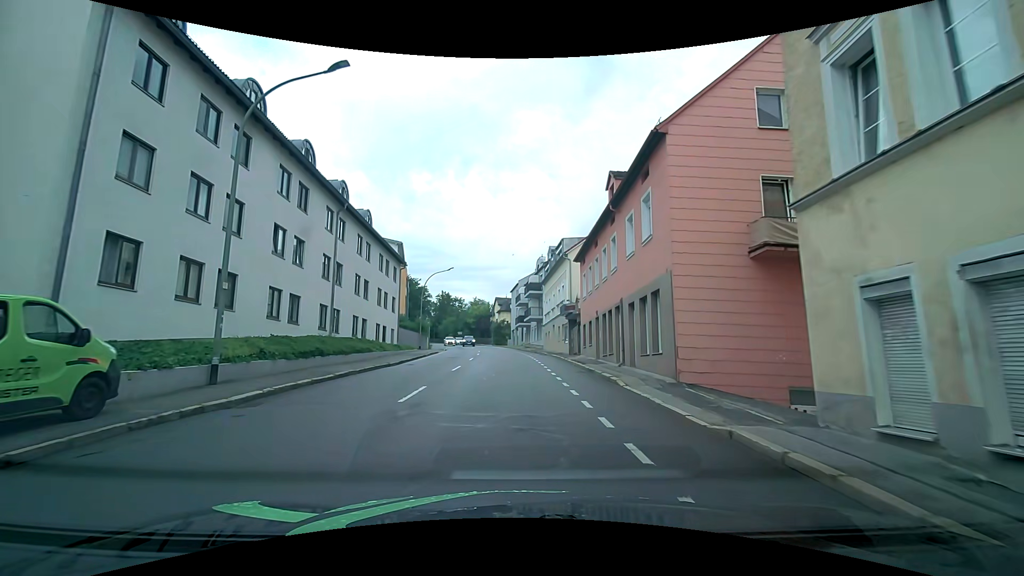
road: tertiary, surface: asphalt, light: Day
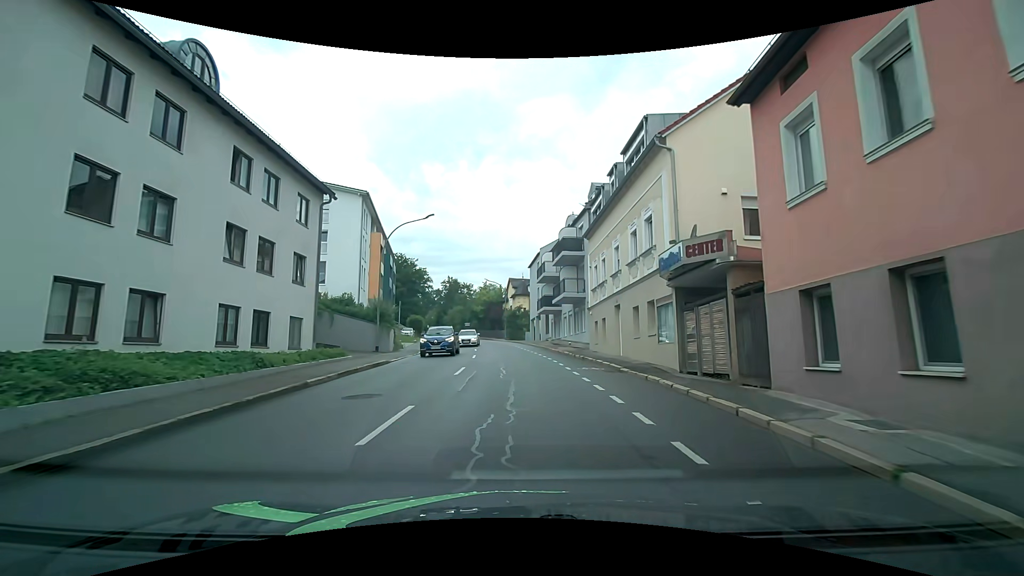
(-0.6, +22.4) m; -2°
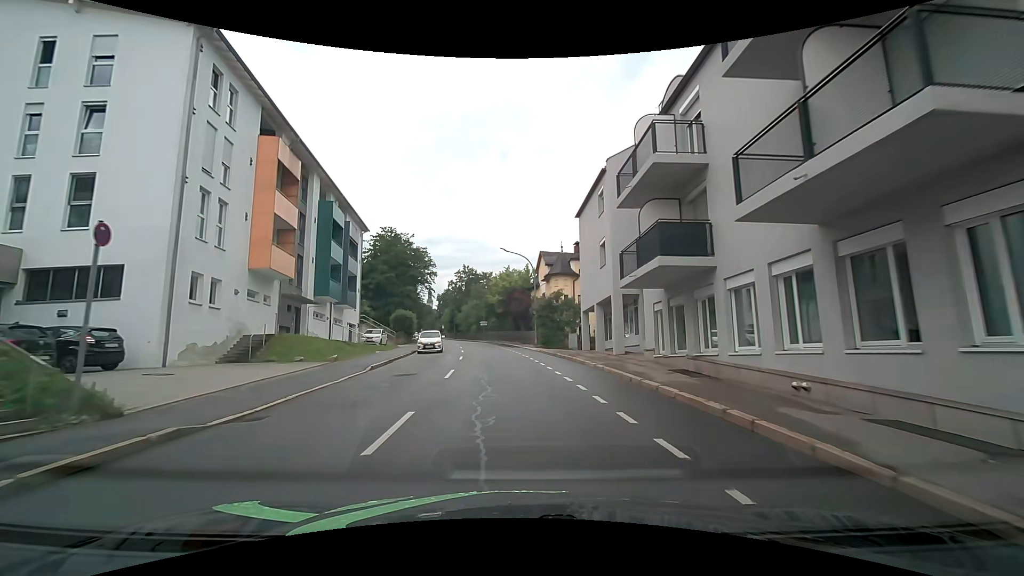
(-0.5, +27.7) m; -3°
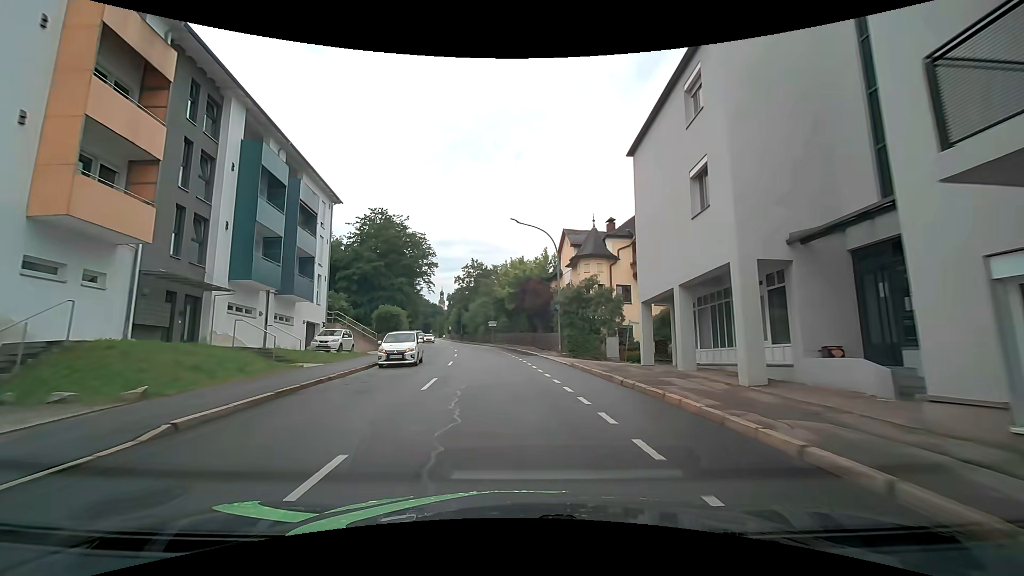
(-0.2, +12.3) m; -2°
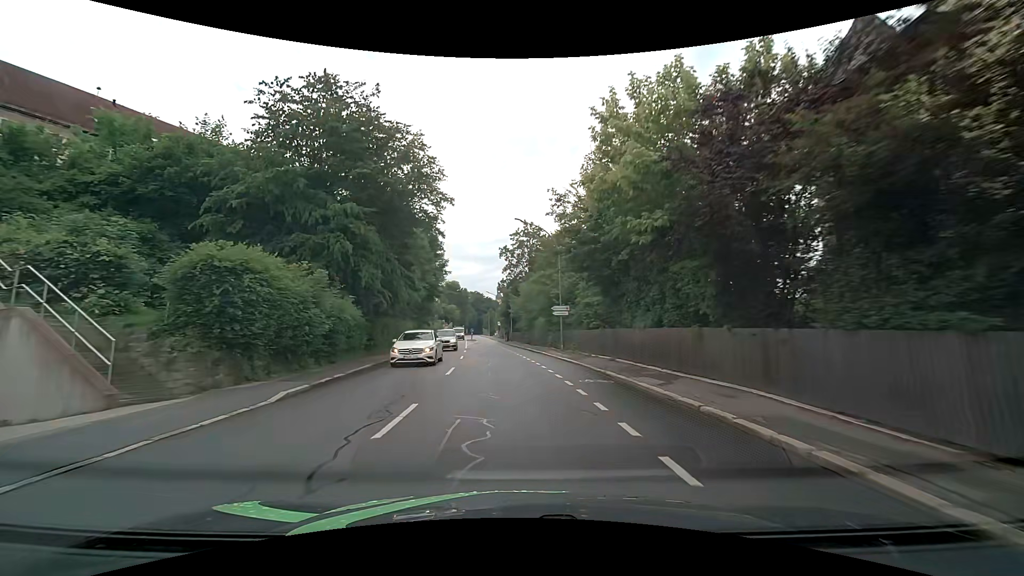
(-2.0, +32.8) m; -7°
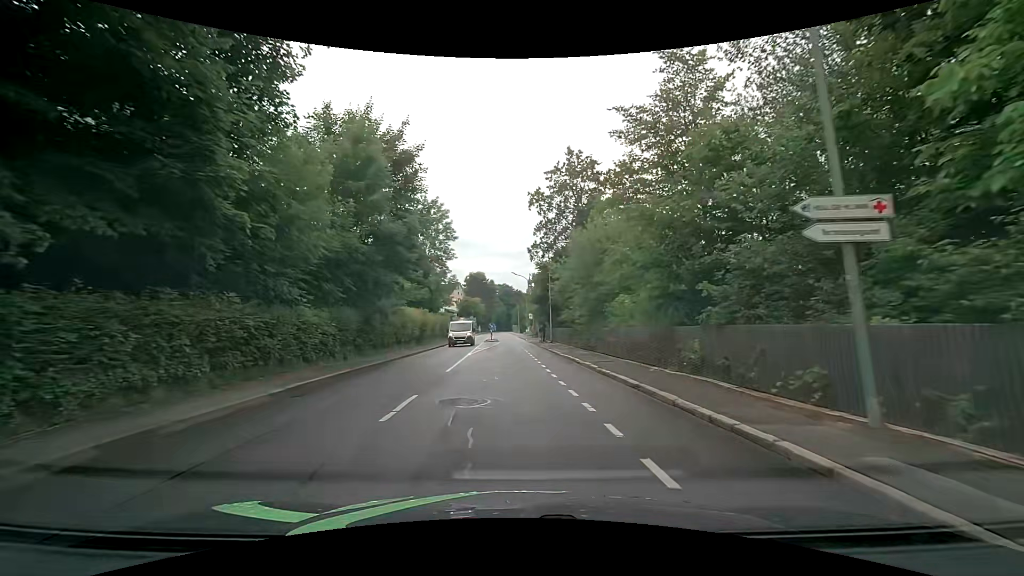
(-0.8, +26.0) m; -4°
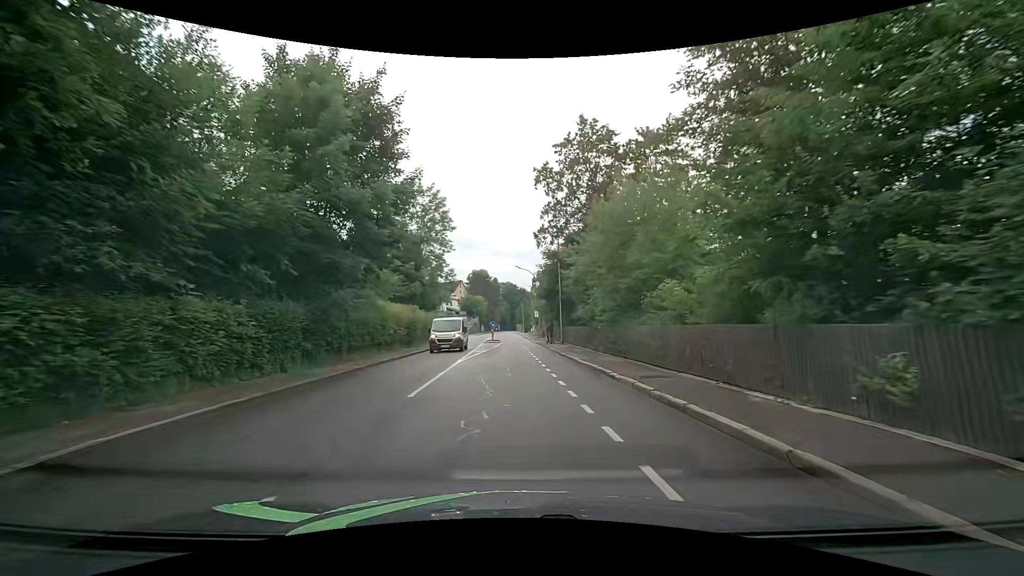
(0.0, +6.2) m; +1°
